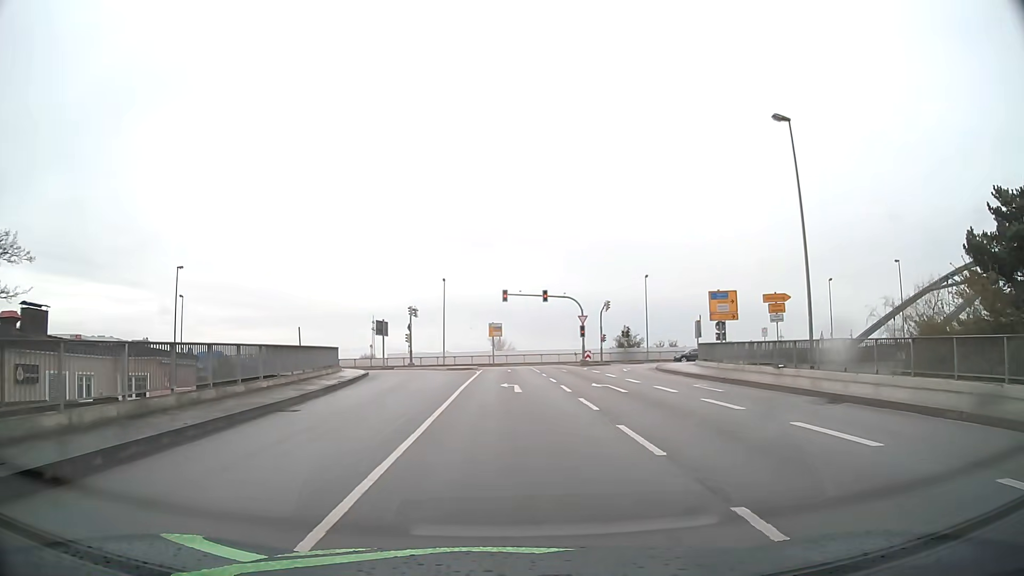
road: primary_link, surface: asphalt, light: Day
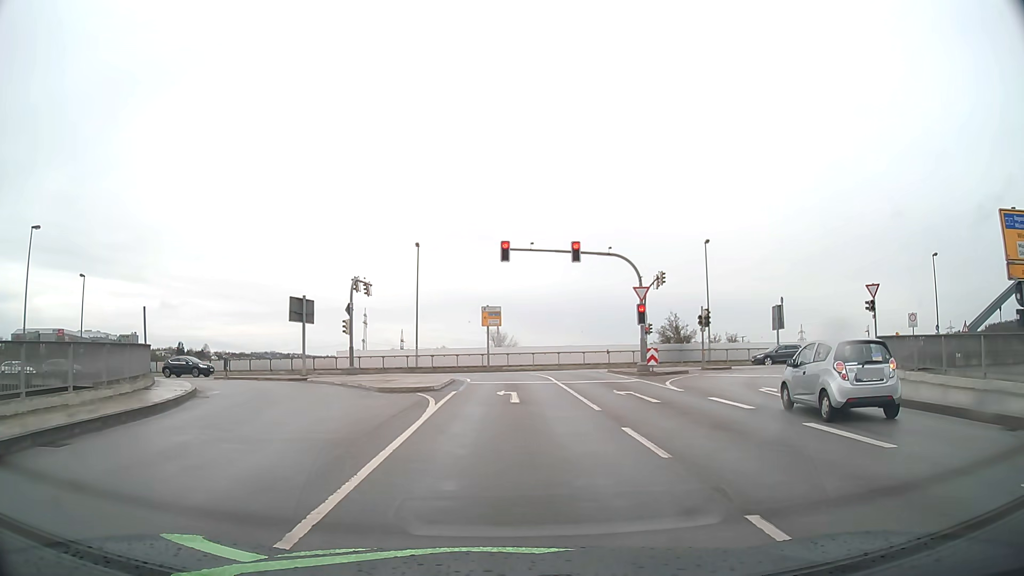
(+0.2, +24.2) m; +1°
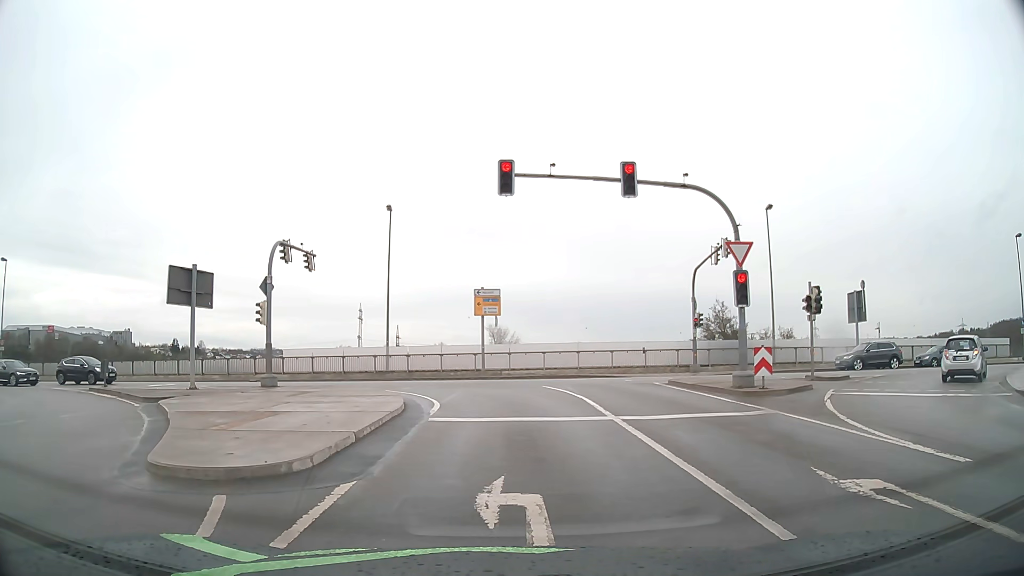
(-0.1, +13.6) m; 0°
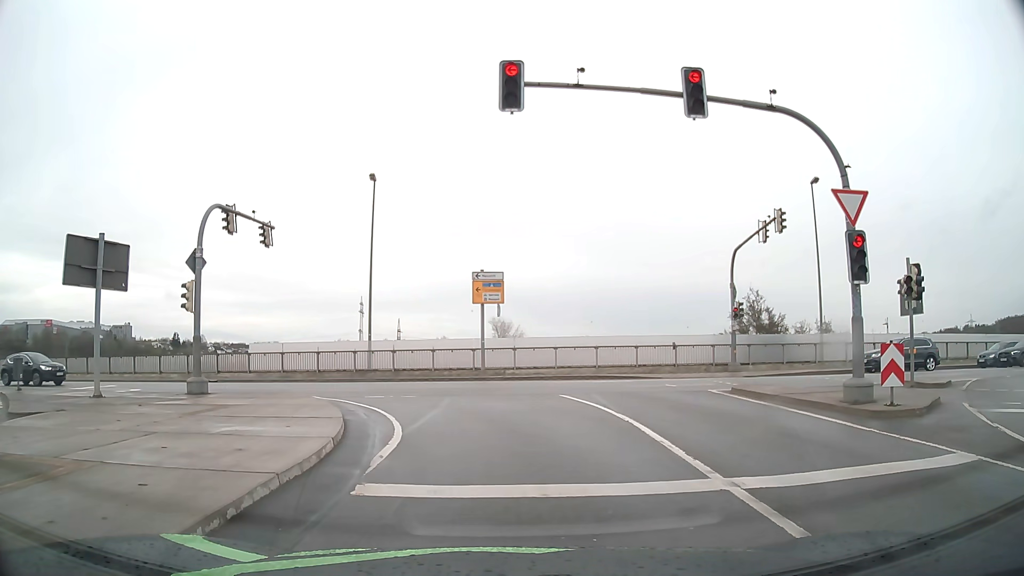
(0.0, +6.2) m; 0°
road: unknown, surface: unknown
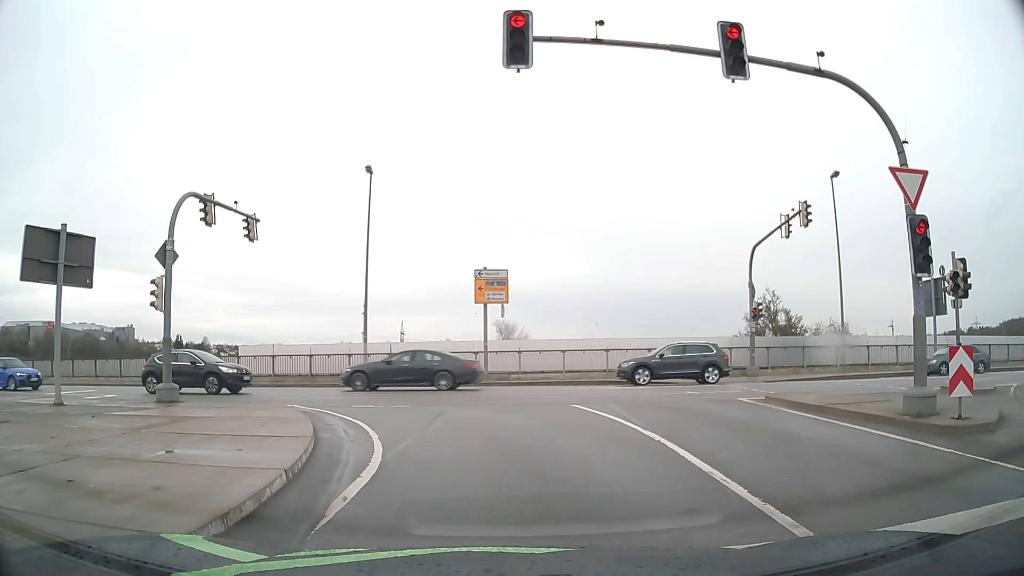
(0.0, +2.0) m; 0°
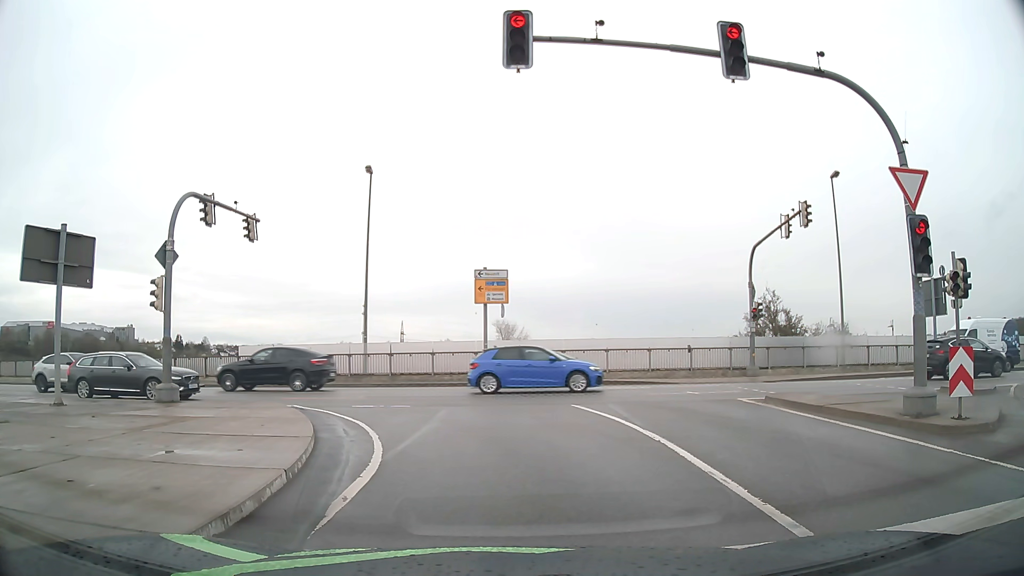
(0.0, +0.1) m; 0°
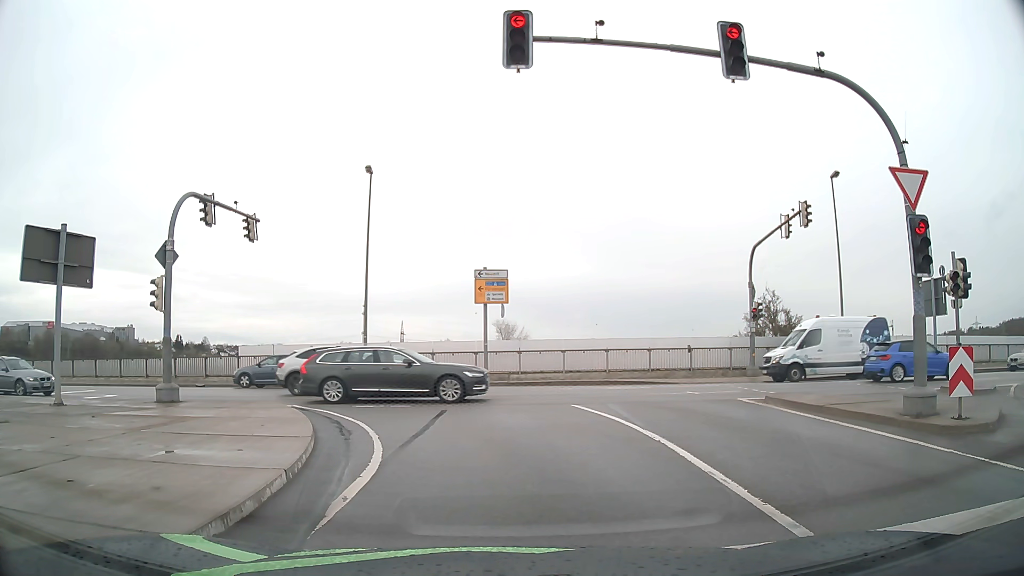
(0.0, 0.0) m; 0°
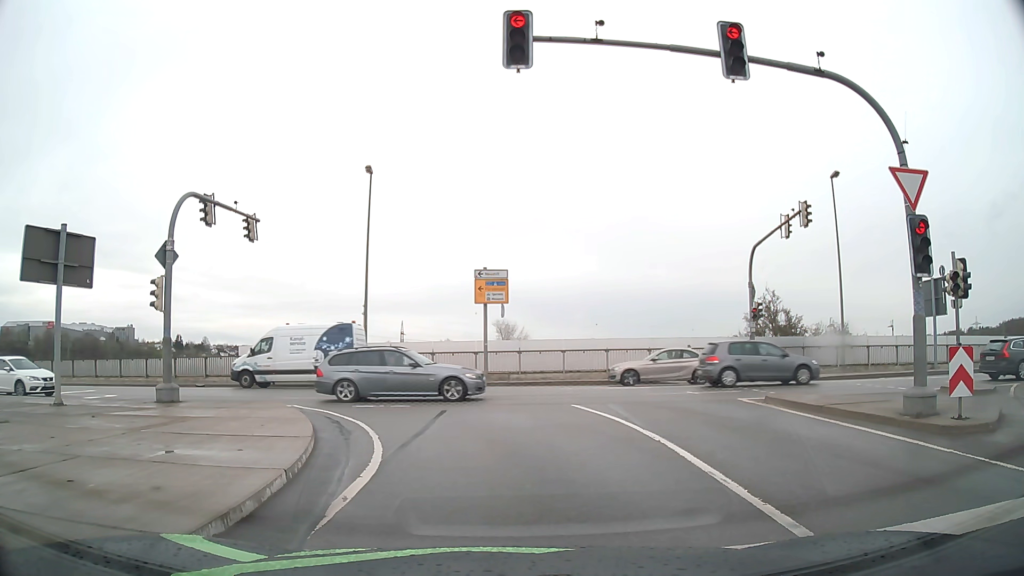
(0.0, 0.0) m; 0°
(0, +10) (-4, +19) (-11, +26) (-21, +28) (-31, +29) (-41, +30) (-51, +31) (-61, +33) (-71, +35) (-81, +36) m
